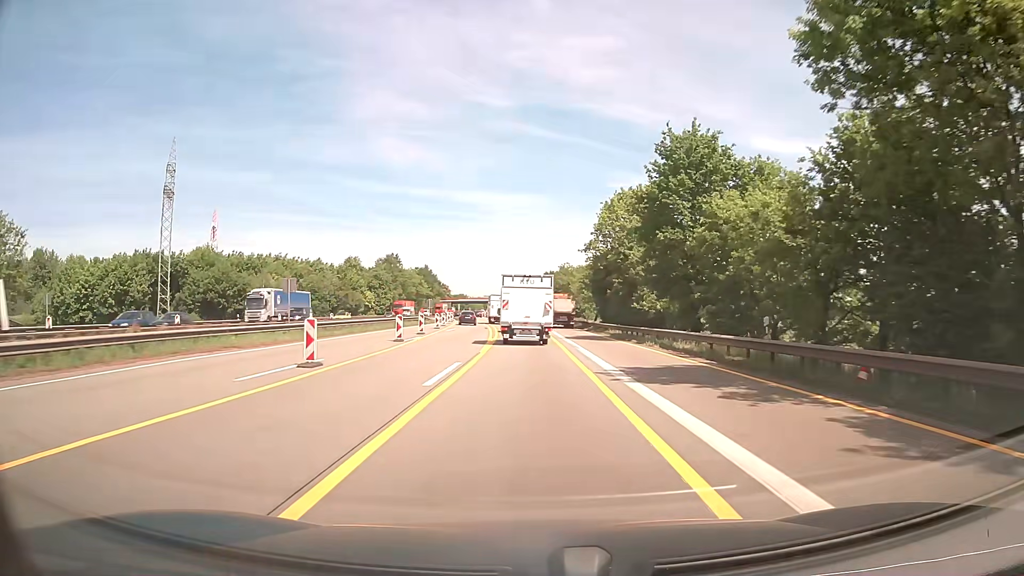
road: motorway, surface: asphalt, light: Day
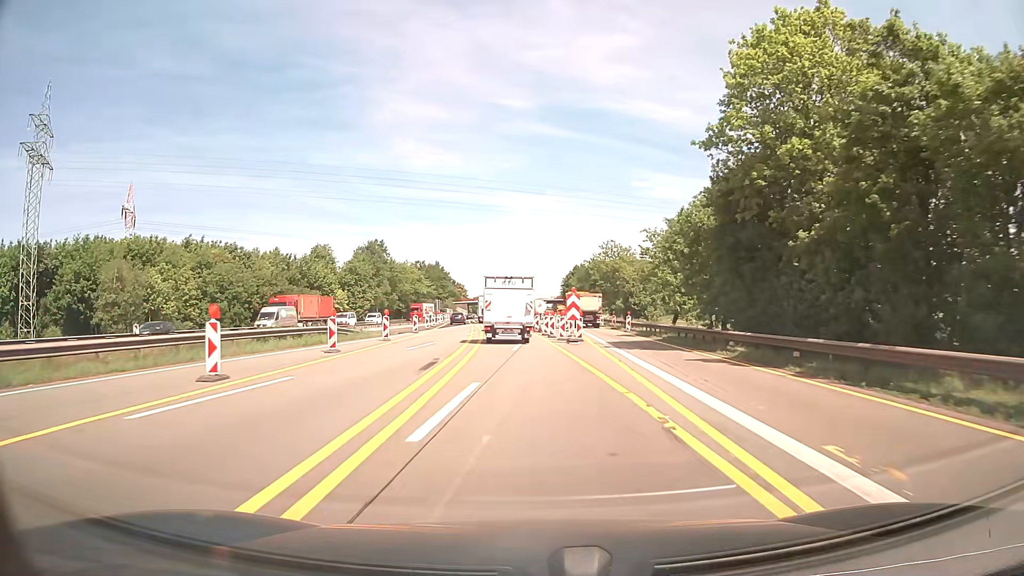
(-0.5, +41.5) m; -2°
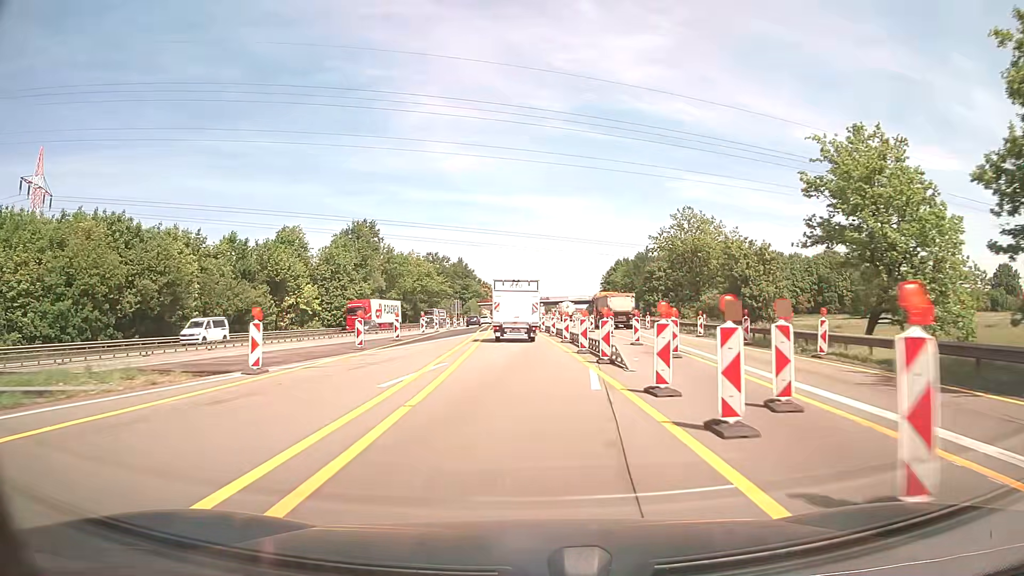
(-0.7, +31.3) m; -3°
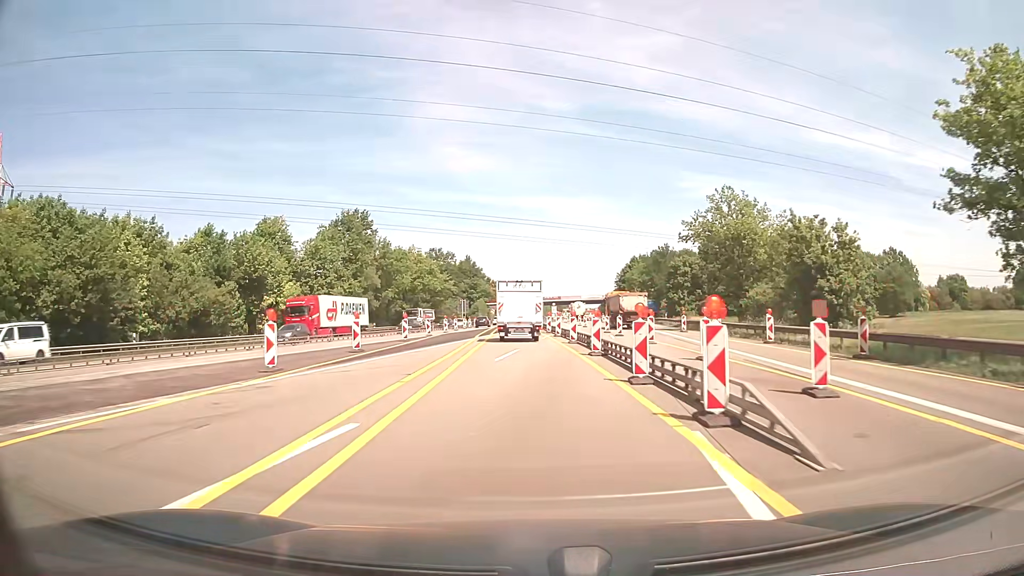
(0.0, +10.6) m; -1°
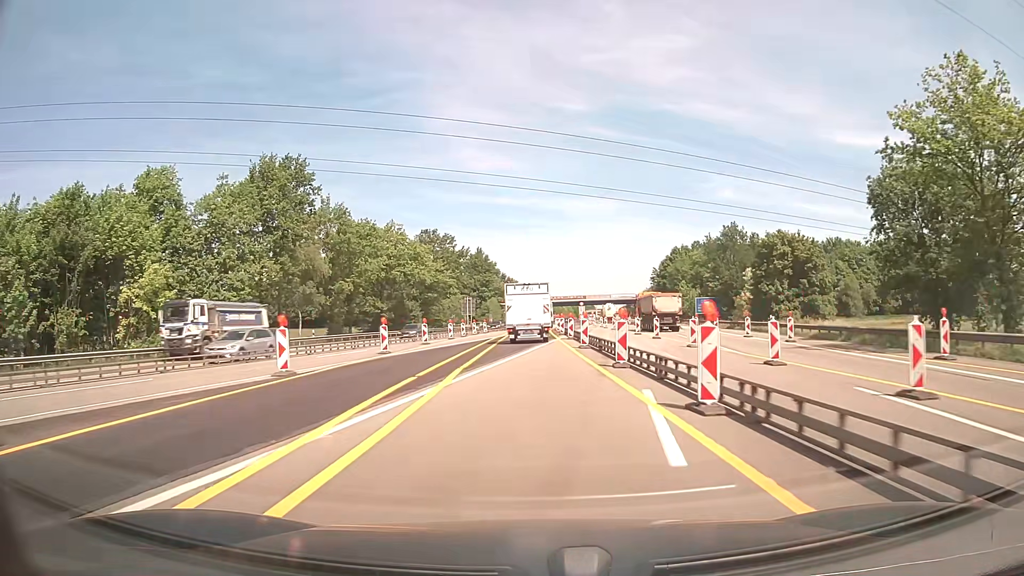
(-0.6, +32.2) m; -2°
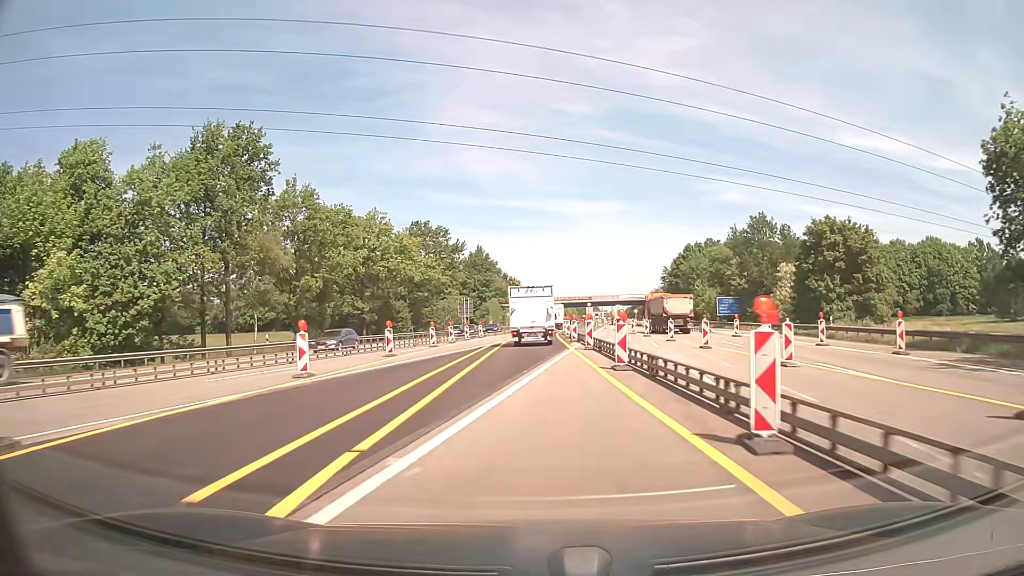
(0.0, +11.0) m; 0°
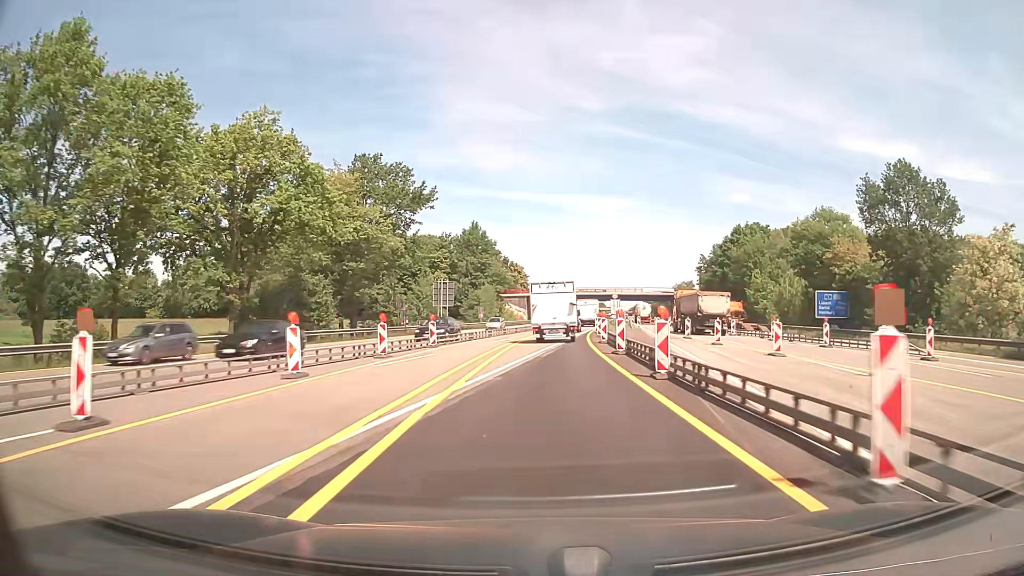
(-0.2, +34.0) m; 0°
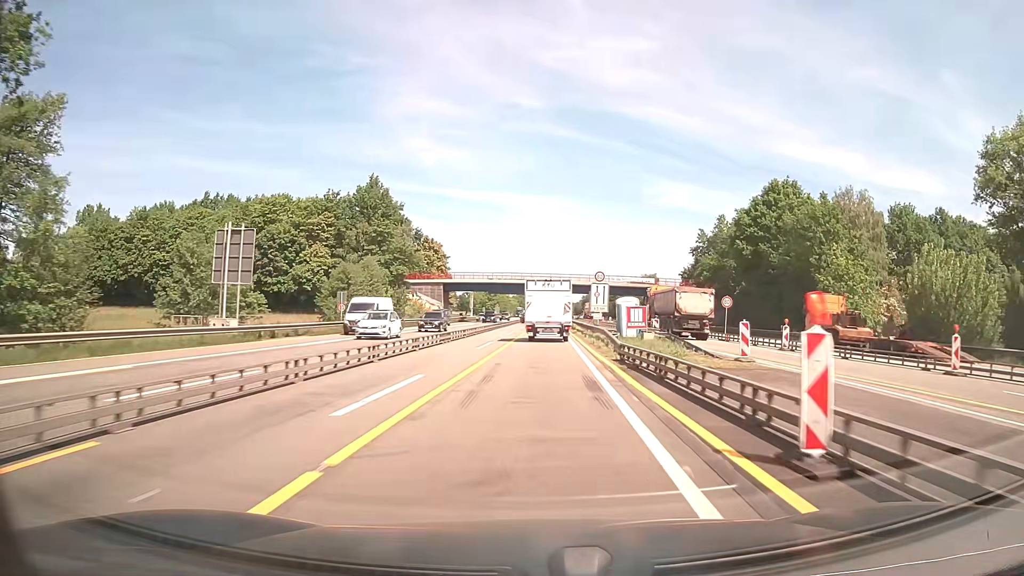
(+1.6, +46.1) m; +6°
(0, +10) (0, +20) (+1, +30) (+1, +40) (+1, +50) (+2, +60) (+2, +70) (+2, +80) (+3, +90) (+3, +100) m
